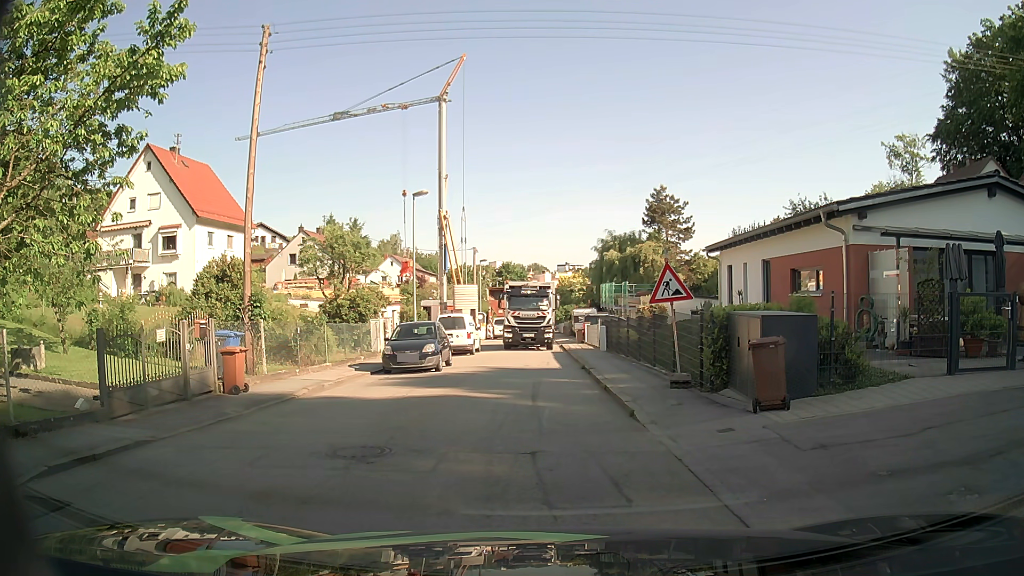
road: residential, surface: asphalt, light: Day
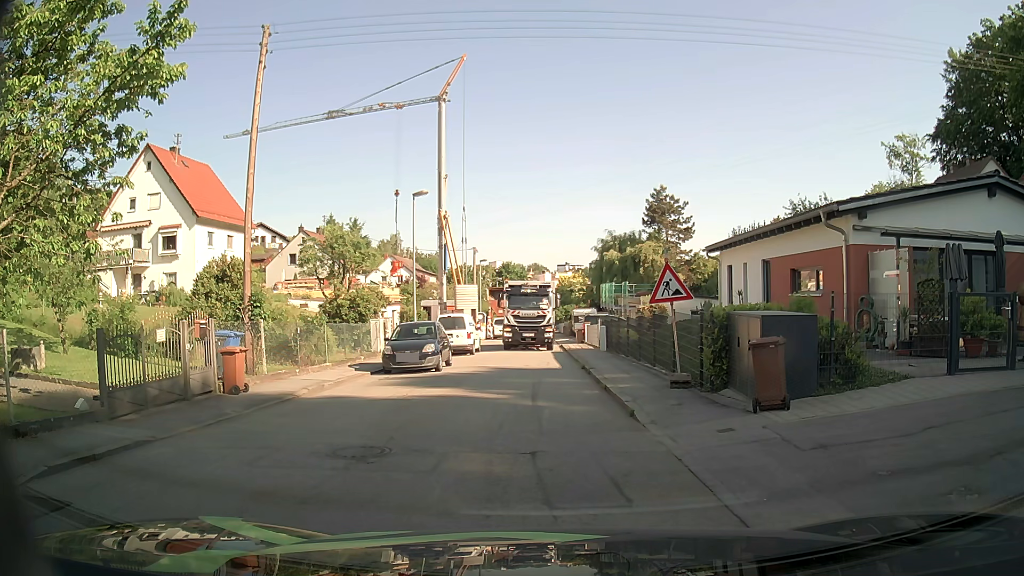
(0.0, 0.0) m; 0°
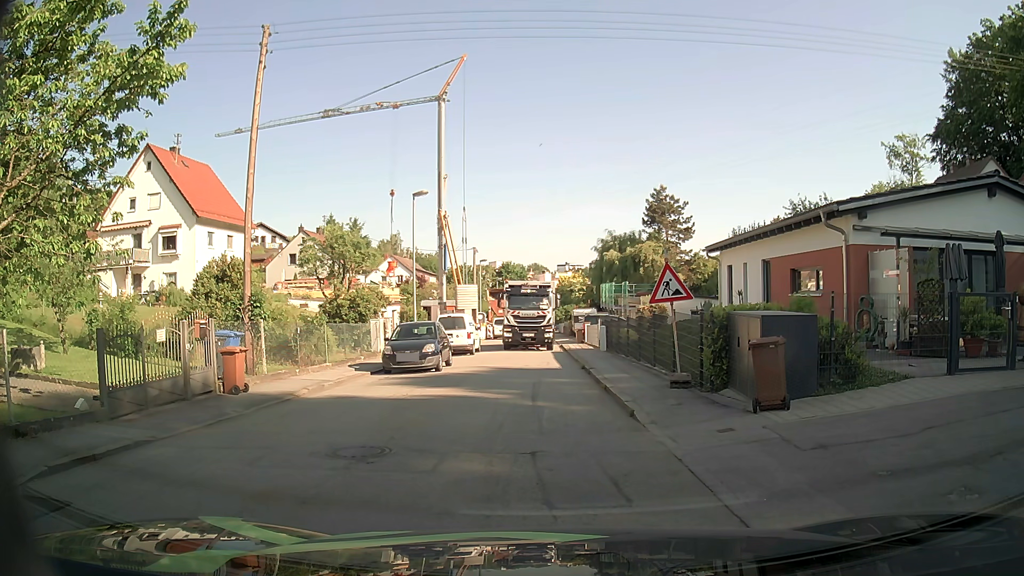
(0.0, 0.0) m; 0°
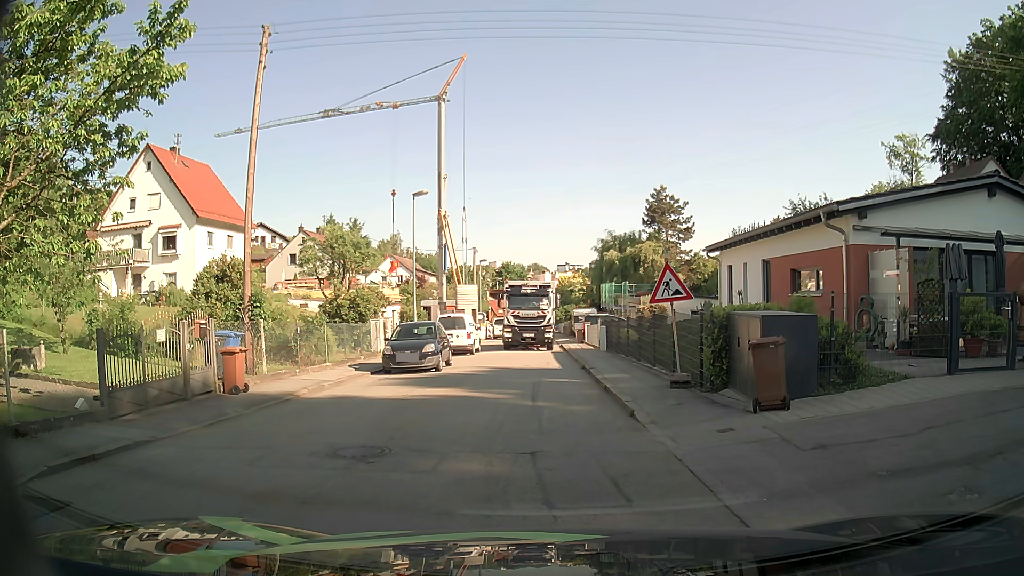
(0.0, 0.0) m; 0°
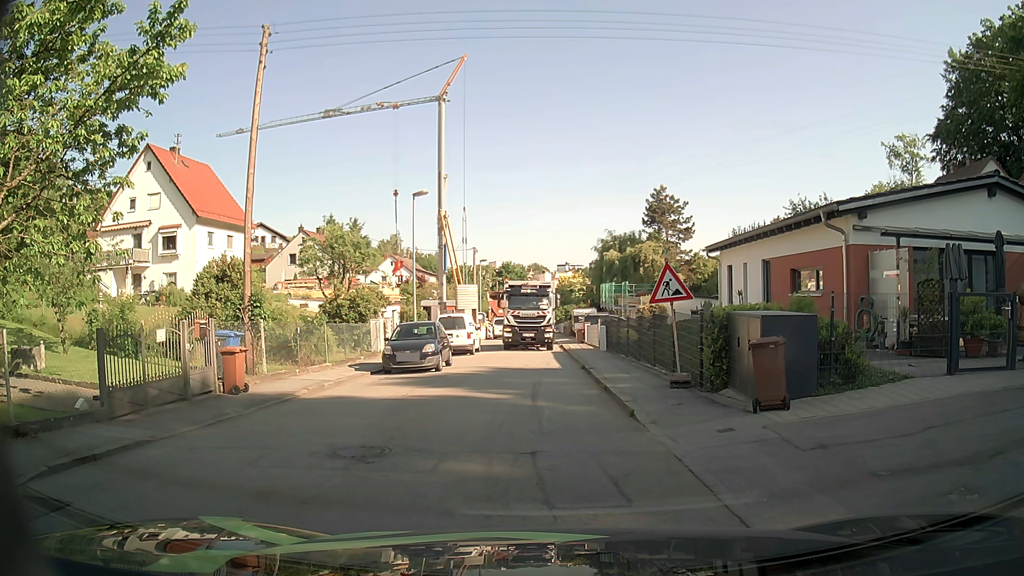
(0.0, 0.0) m; 0°
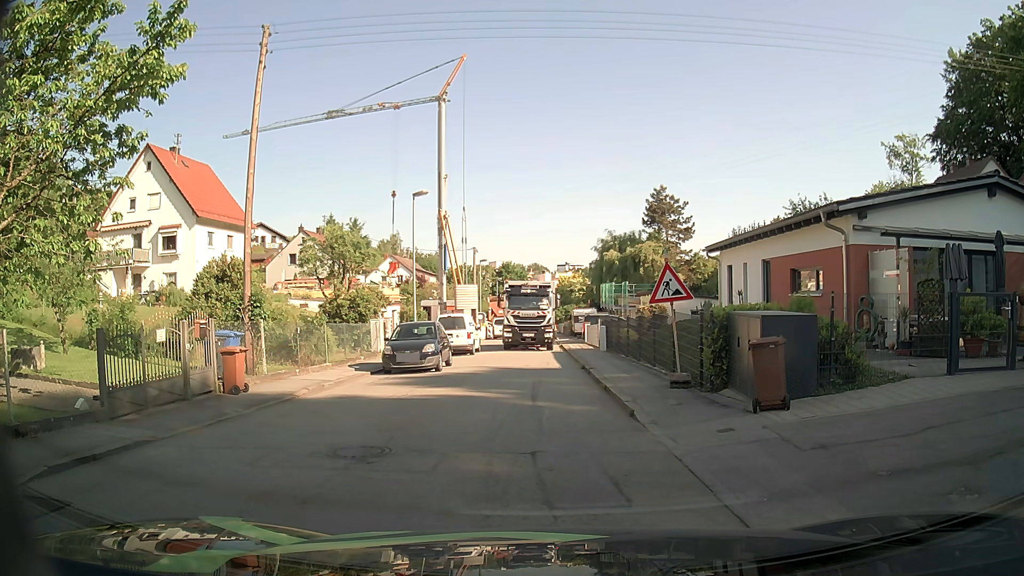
(0.0, 0.0) m; 0°
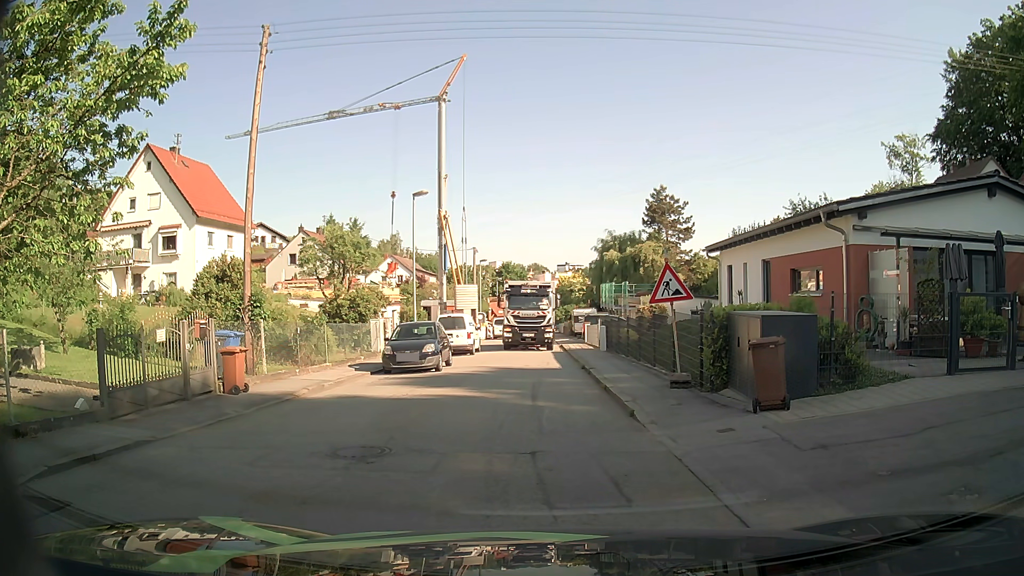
(0.0, 0.0) m; 0°
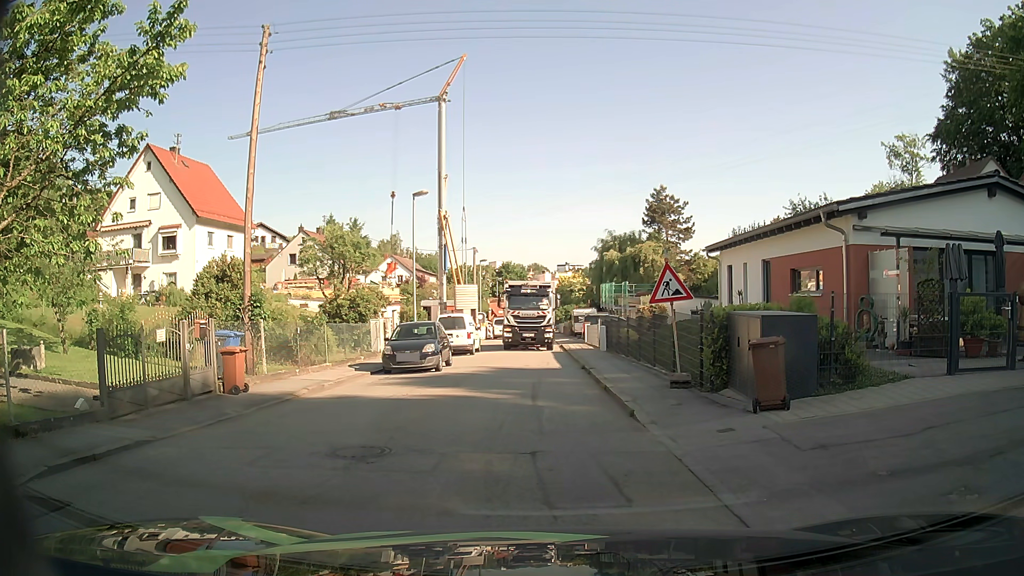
(0.0, 0.0) m; 0°
